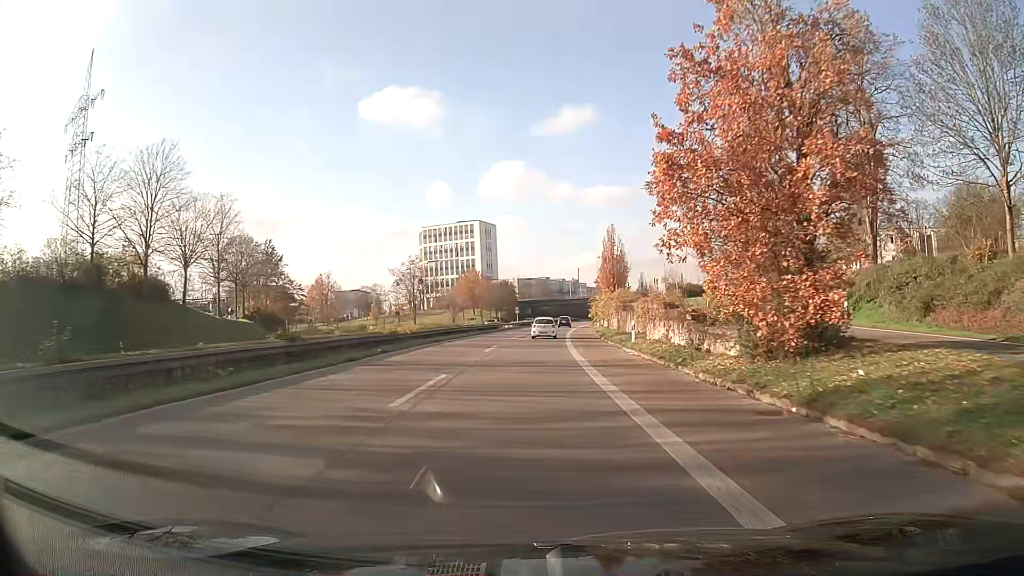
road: trunk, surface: asphalt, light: Day
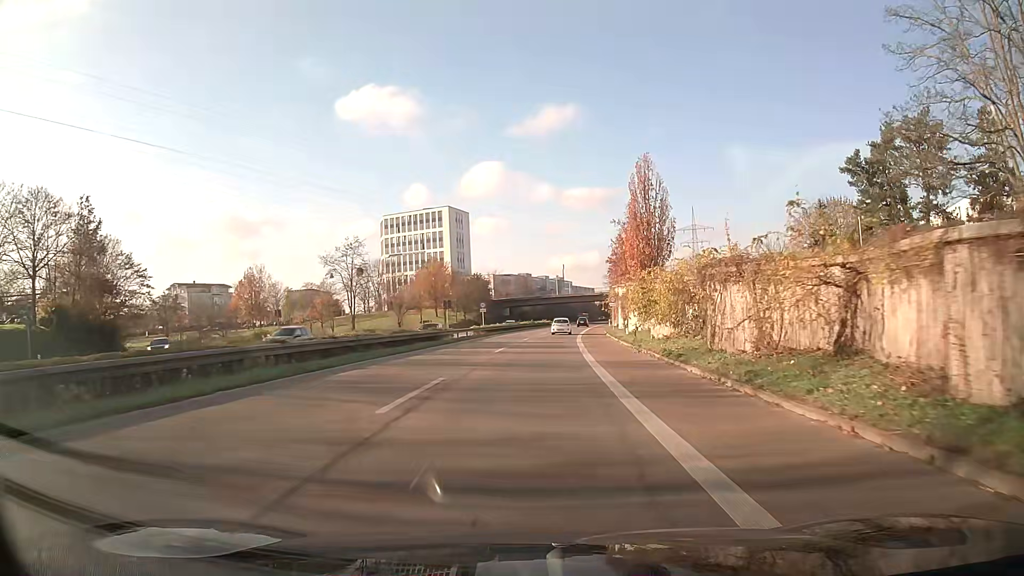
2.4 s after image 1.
(+0.6, +36.9) m; +2°
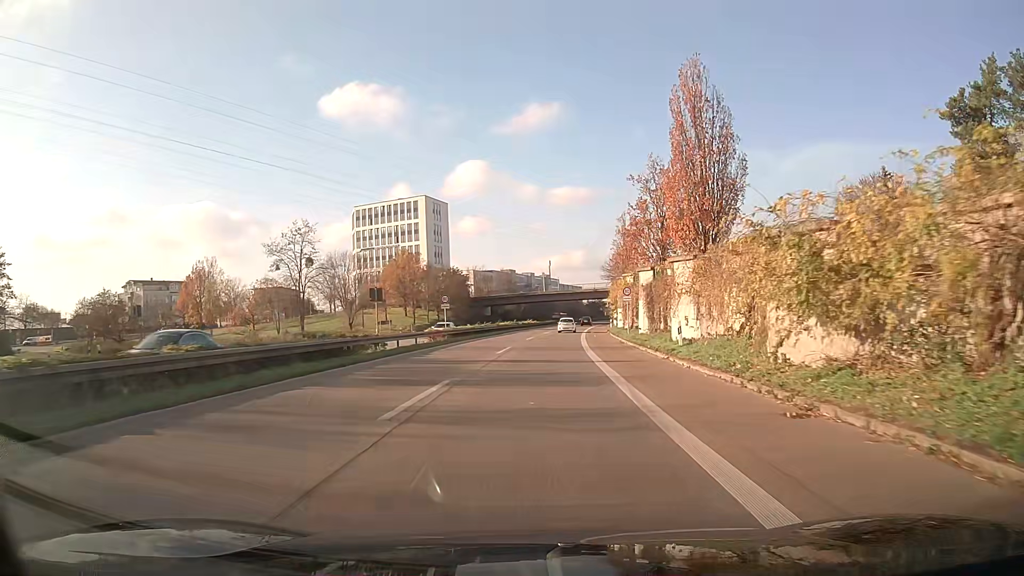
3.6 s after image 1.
(+0.2, +18.6) m; +1°
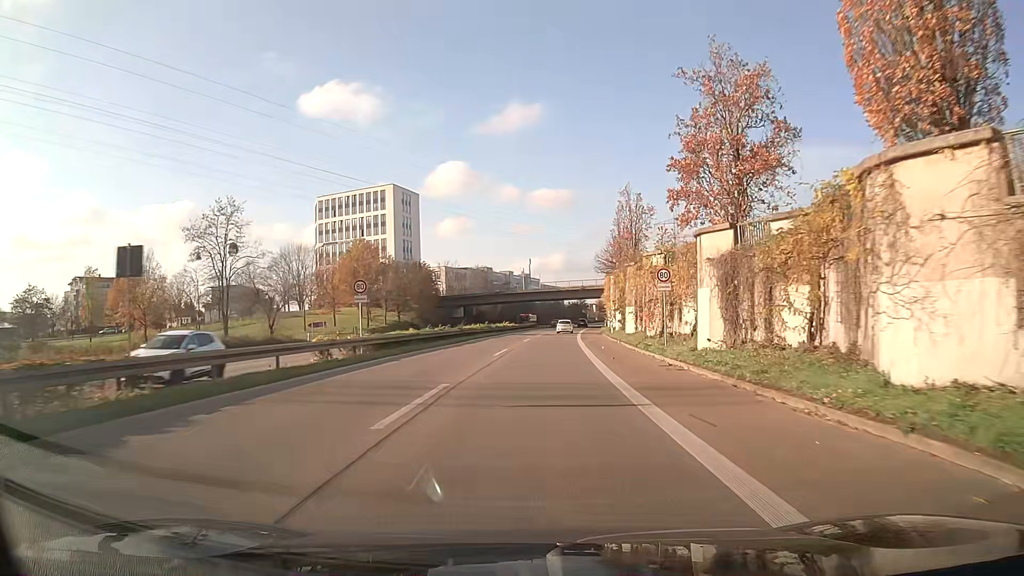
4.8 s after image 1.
(+0.3, +18.7) m; +2°
(0, +10) (0, +20) (+1, +30) (+1, +40) (+2, +50) (+2, +60) (+3, +70) (+4, +80) (+5, +90) (+6, +100) m
